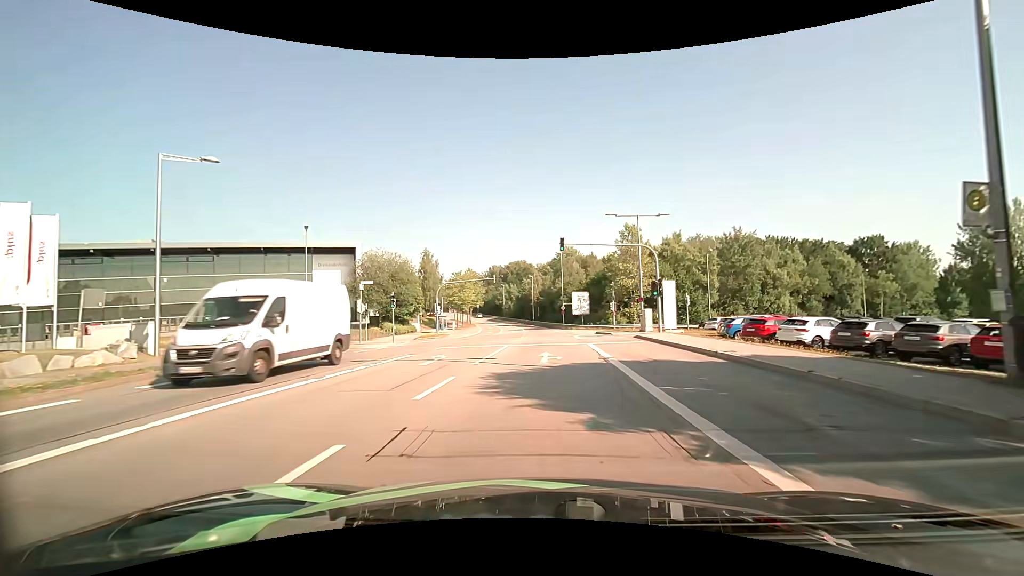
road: secondary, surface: asphalt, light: Day
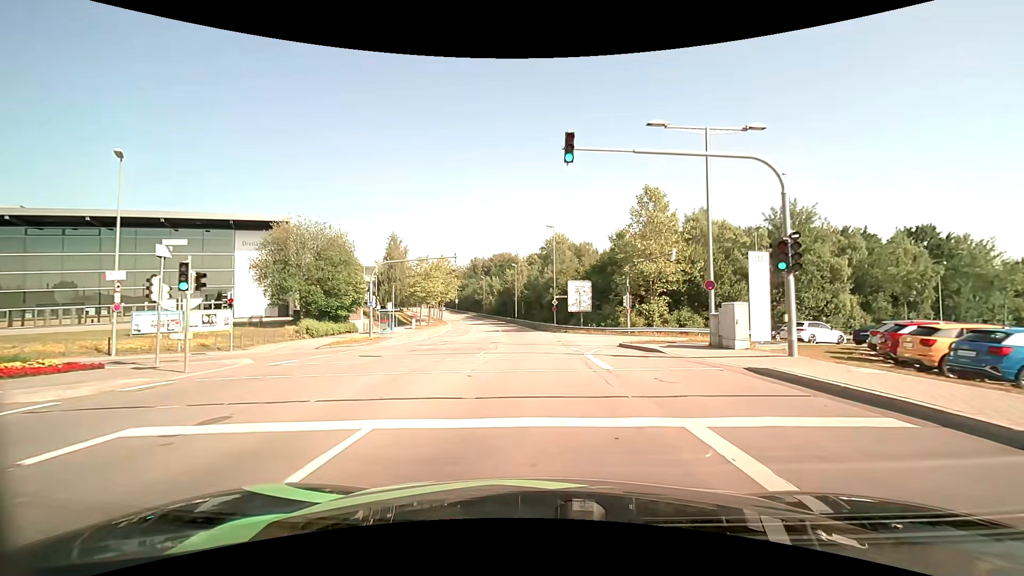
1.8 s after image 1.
(+0.3, +18.2) m; +1°
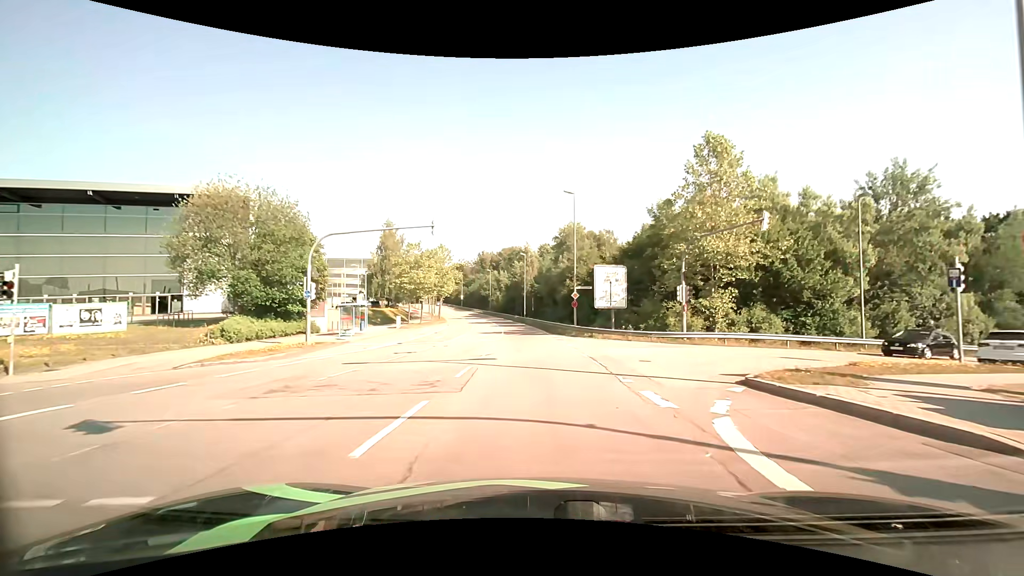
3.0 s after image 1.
(-0.1, +12.6) m; -1°
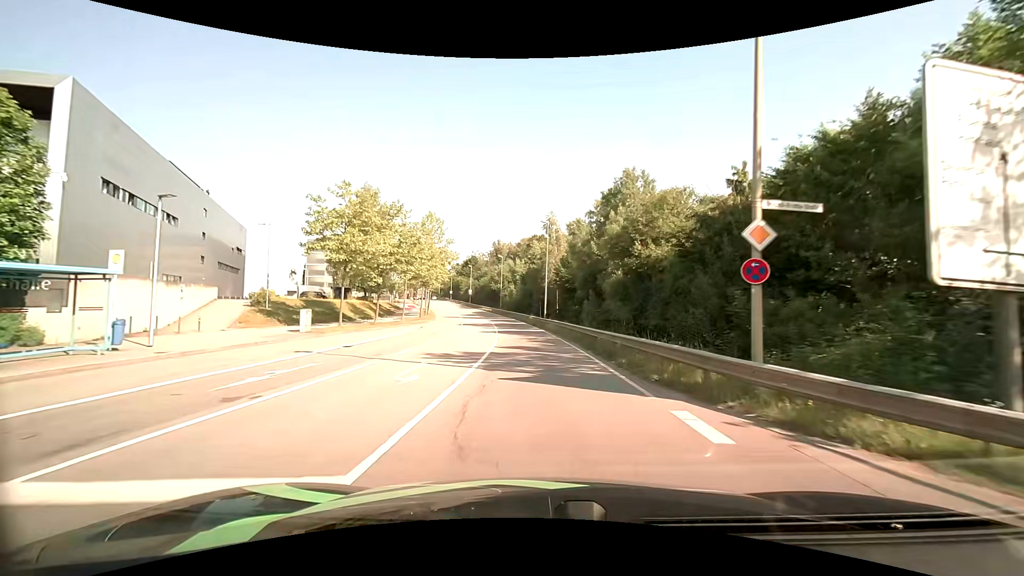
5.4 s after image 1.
(-0.6, +26.4) m; -3°
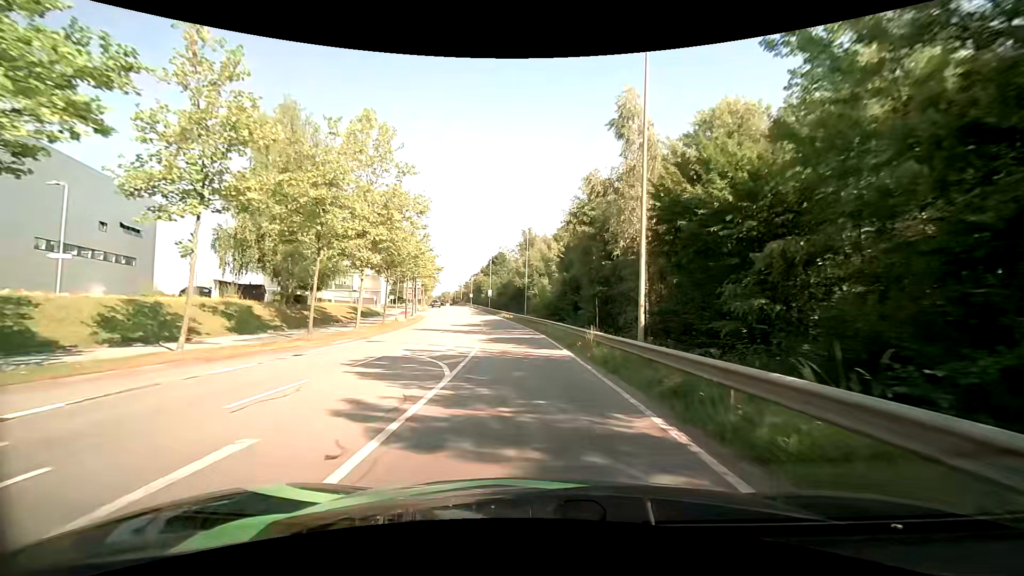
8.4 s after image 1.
(-0.8, +34.2) m; -4°
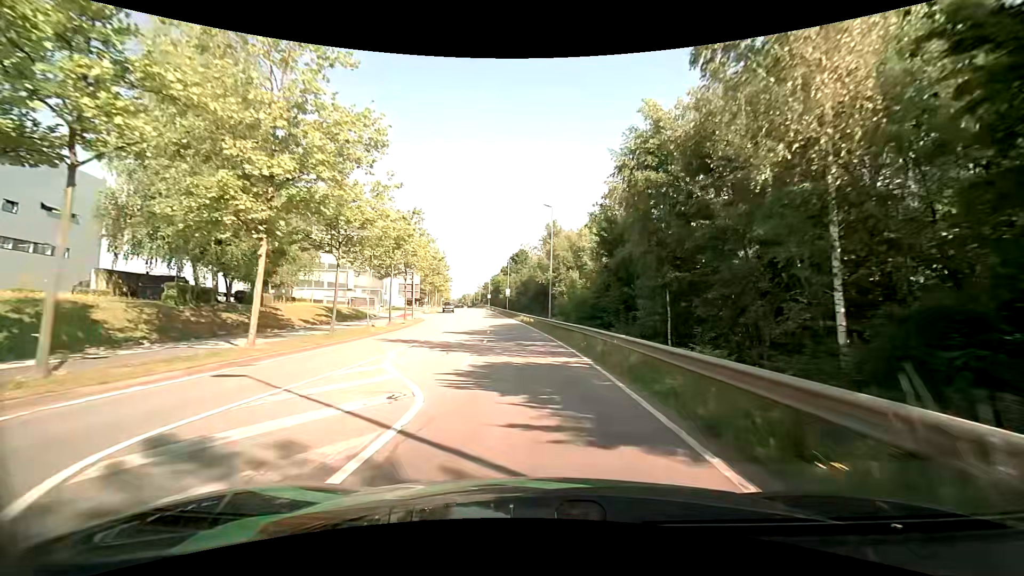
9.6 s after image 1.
(-0.2, +13.7) m; -2°
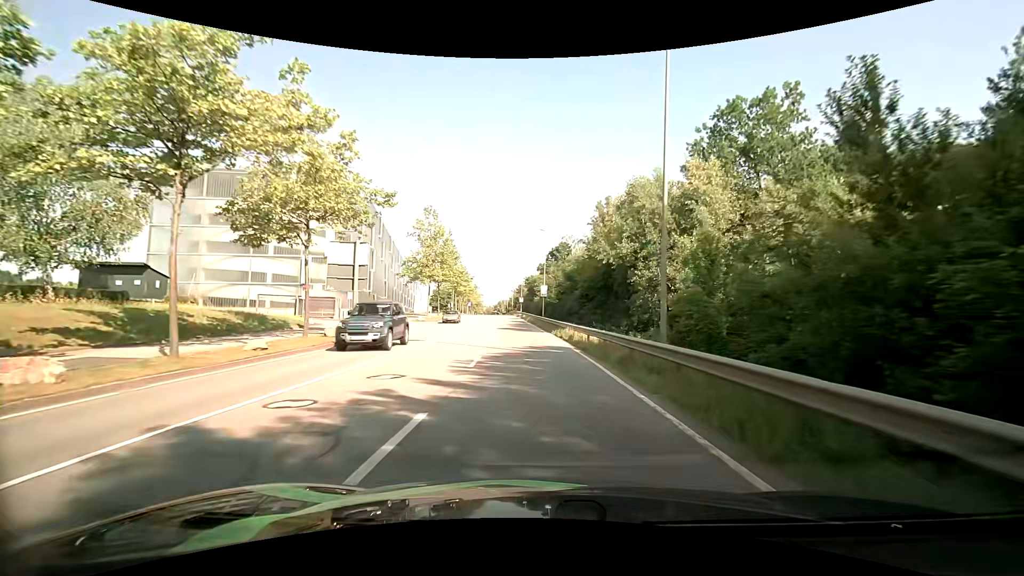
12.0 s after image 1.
(-1.3, +27.2) m; -5°
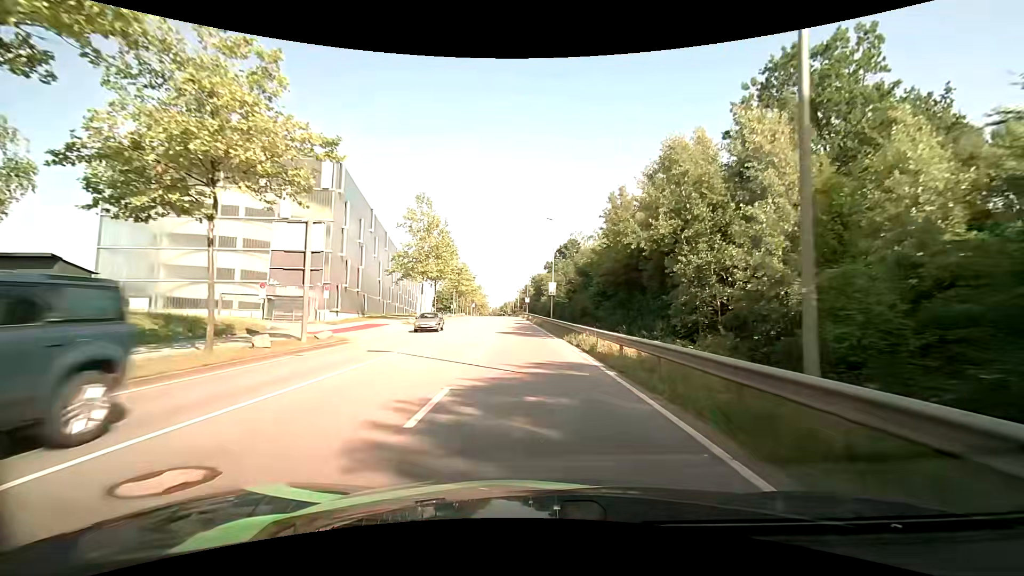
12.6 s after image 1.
(-0.1, +6.7) m; -1°
(0, +10) (-1, +20) (-1, +30) (-2, +40) (-2, +50) (-3, +60) (-4, +70) (-5, +80) (-6, +90) (-7, +100) m
